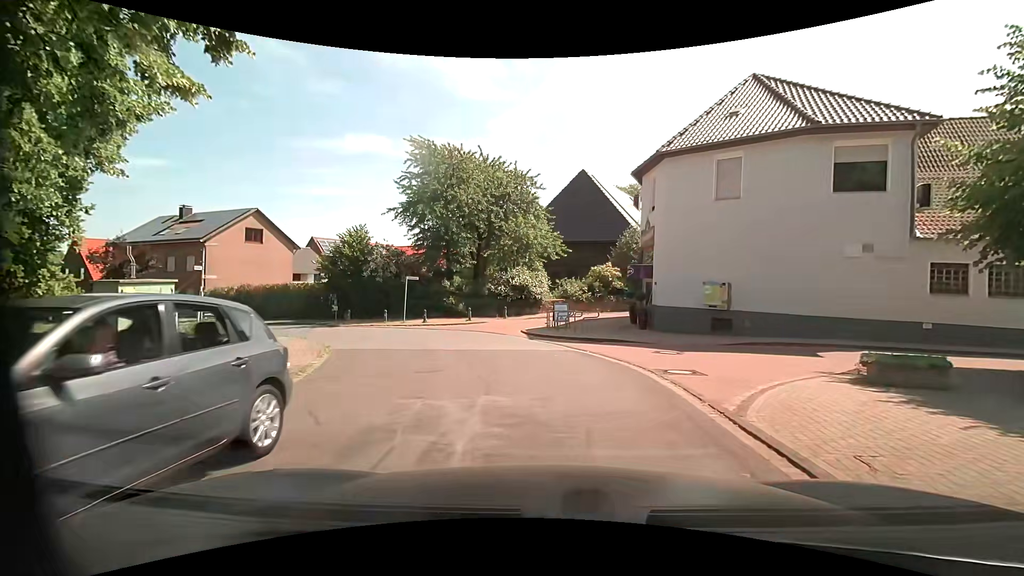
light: Day
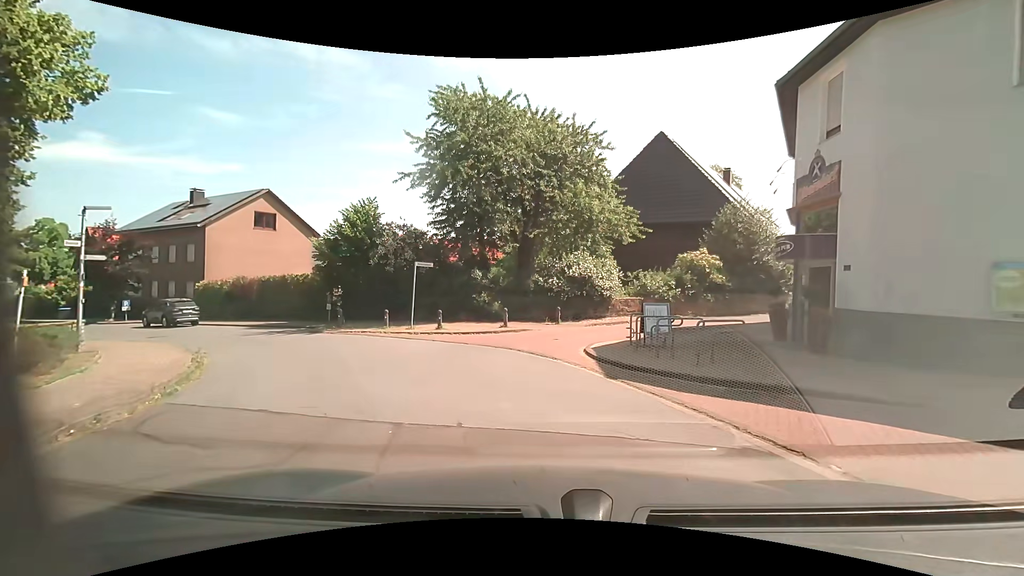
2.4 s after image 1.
(-0.8, +9.3) m; -8°
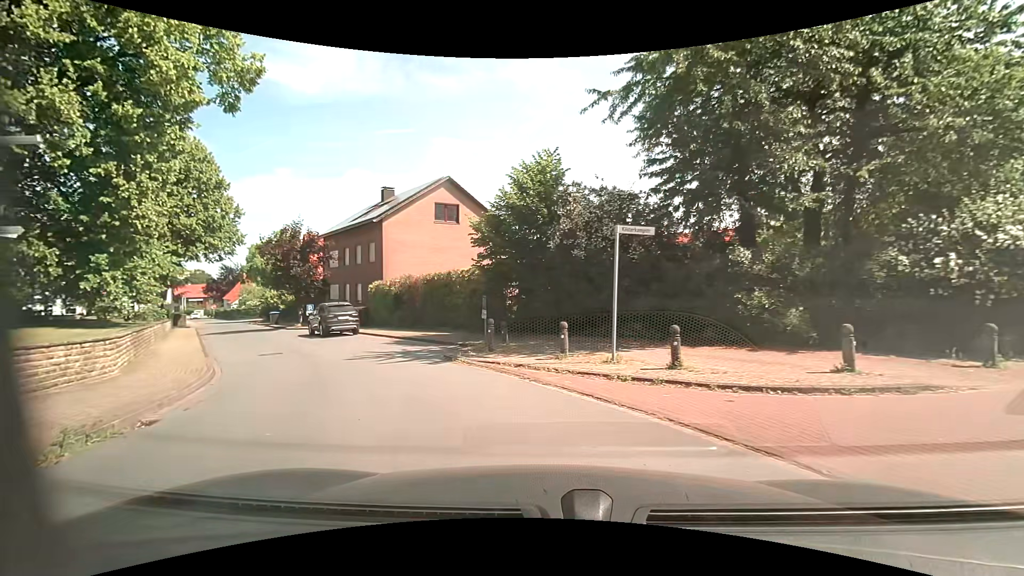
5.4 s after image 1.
(-1.8, +10.3) m; -24°
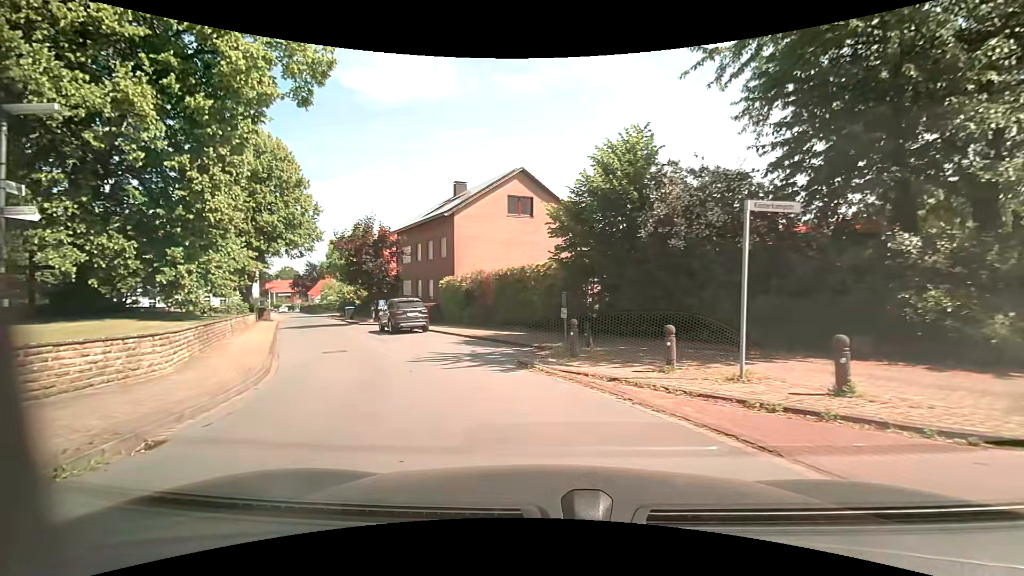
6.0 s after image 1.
(-0.2, +2.0) m; -9°
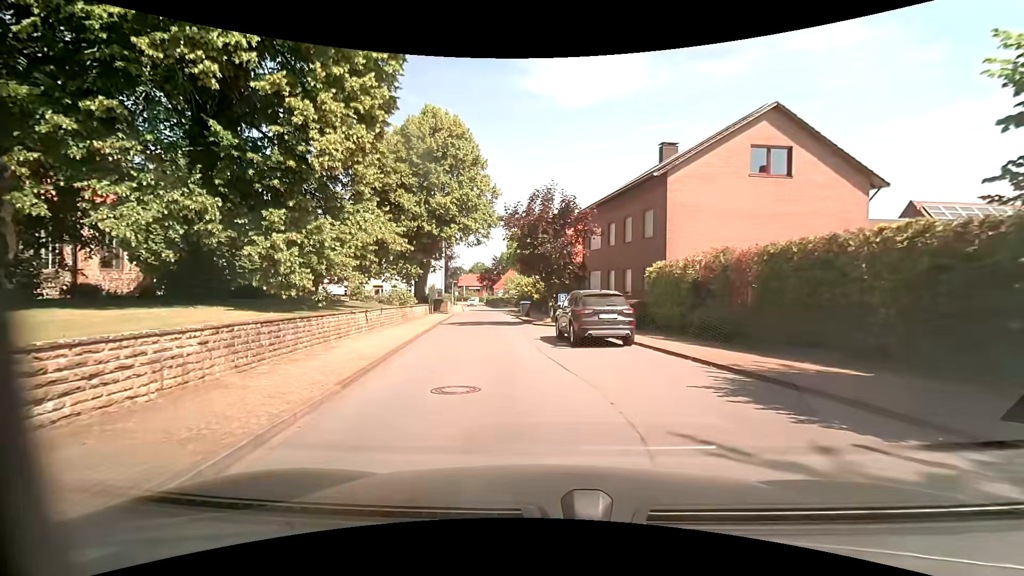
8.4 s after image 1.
(-2.0, +9.1) m; -21°
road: residential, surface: asphalt
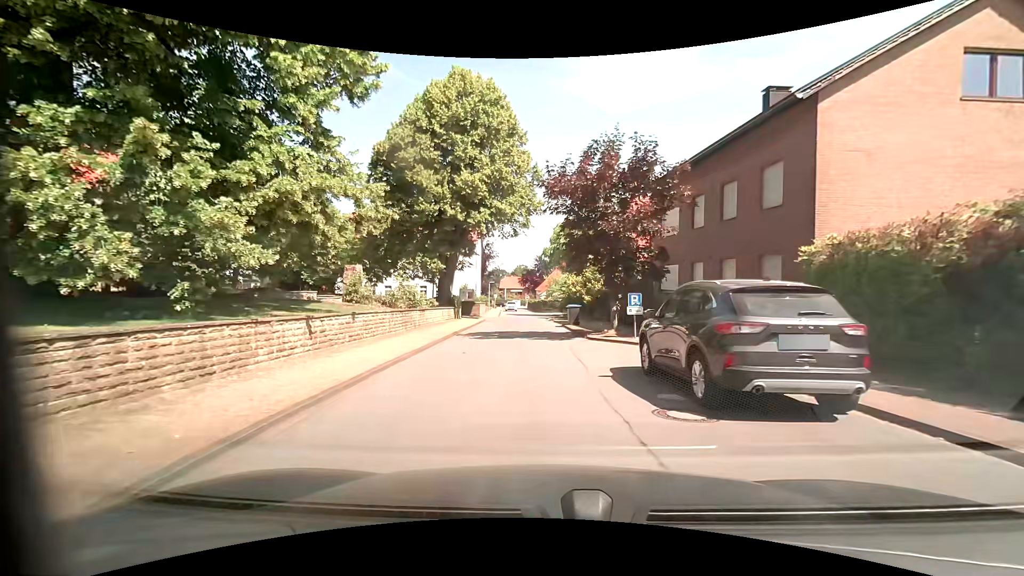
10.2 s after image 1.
(-0.5, +8.3) m; -4°
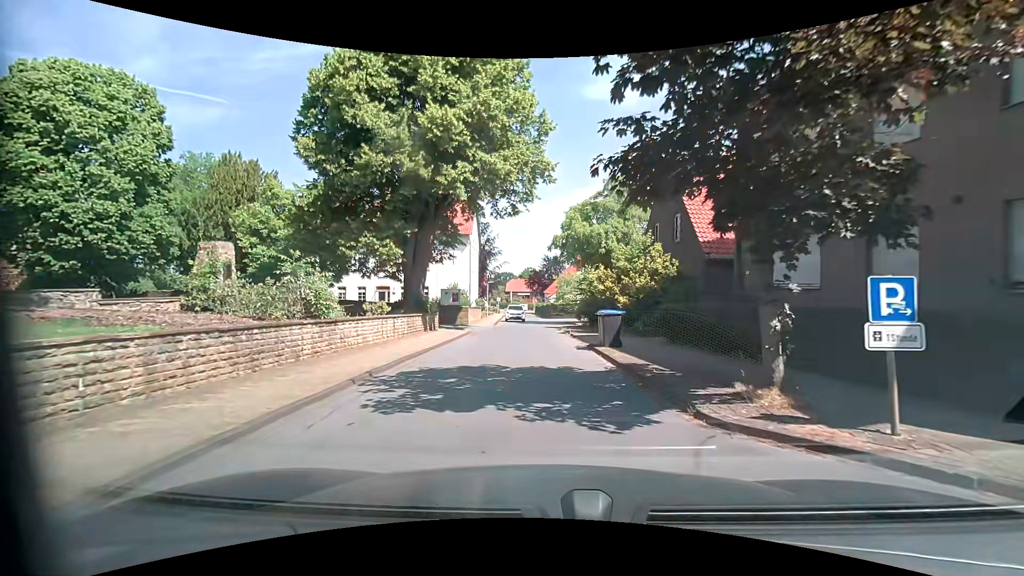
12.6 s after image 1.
(-0.3, +11.6) m; -2°
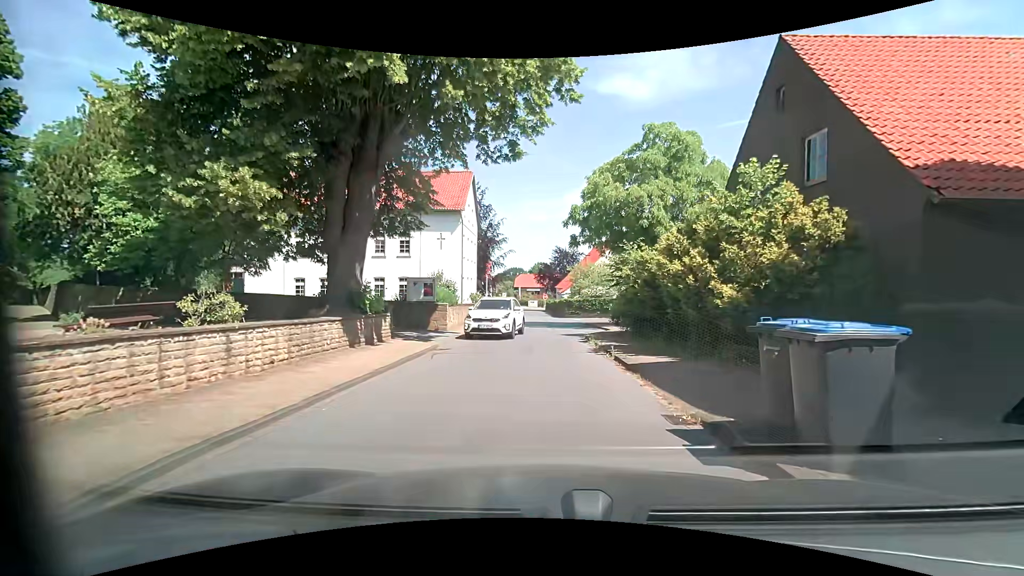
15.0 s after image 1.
(-0.3, +10.8) m; -1°
